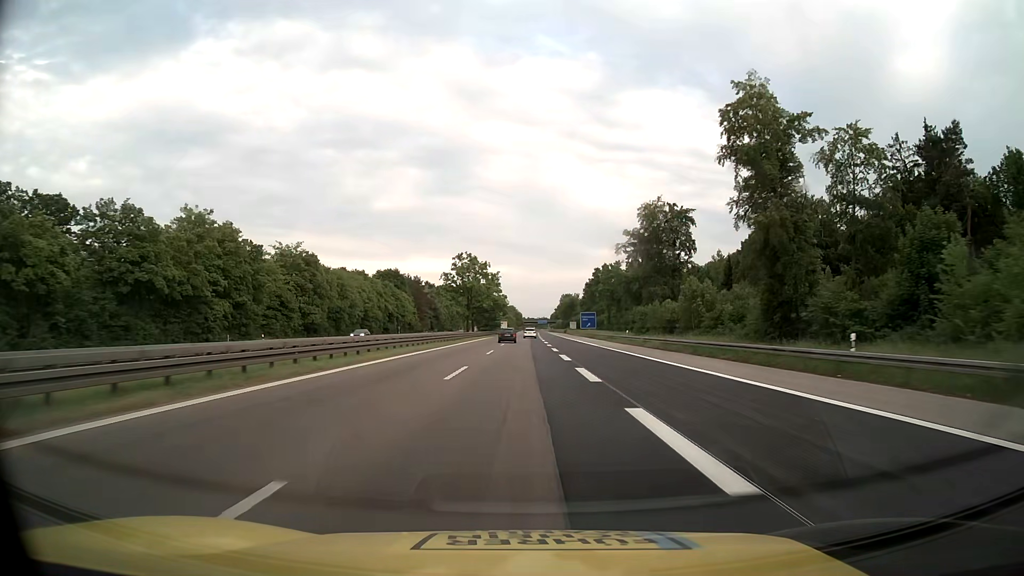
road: motorway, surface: asphalt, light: Day
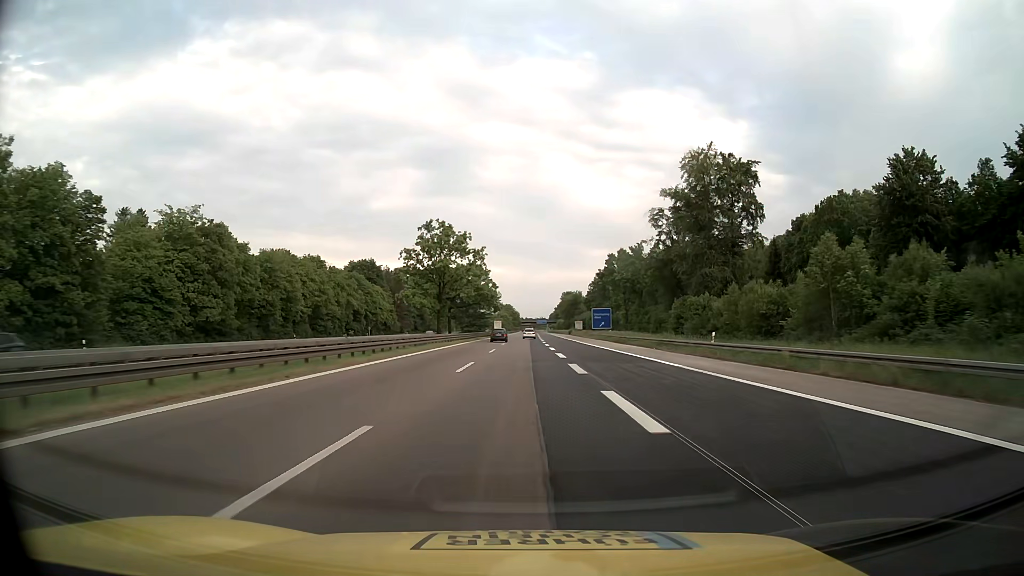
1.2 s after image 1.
(0.0, +32.7) m; 0°
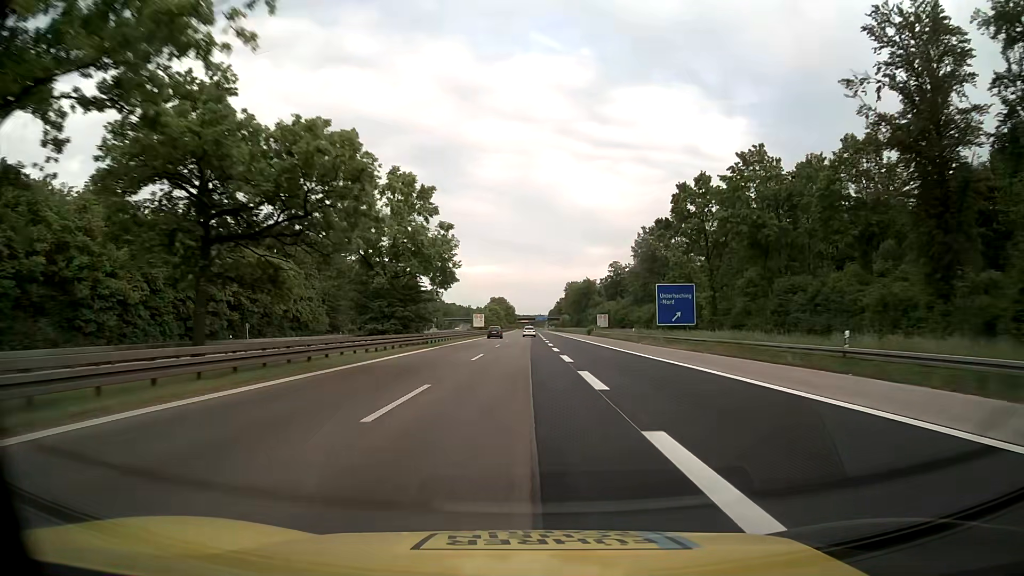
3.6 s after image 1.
(+0.1, +66.2) m; 0°
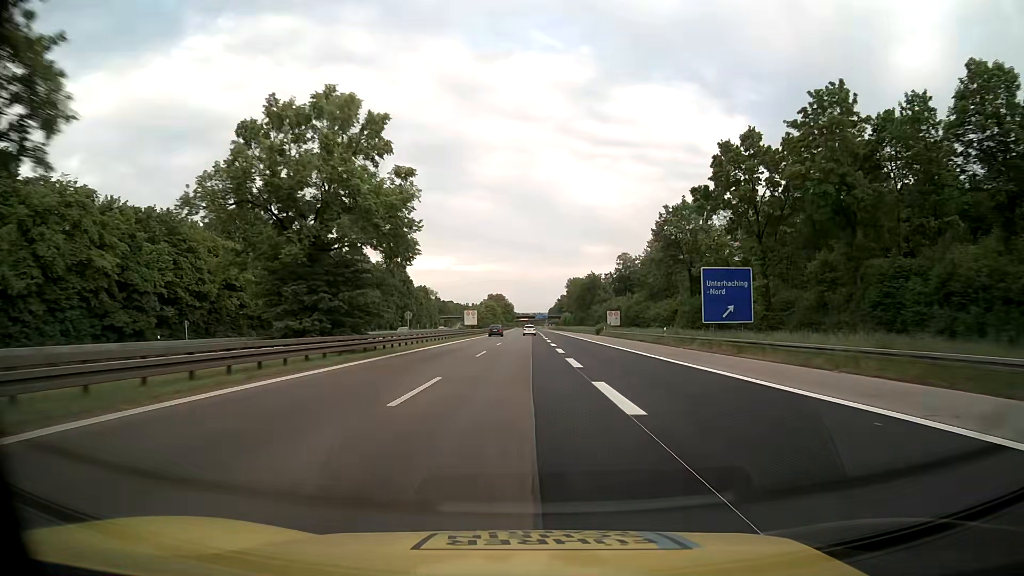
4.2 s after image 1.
(0.0, +16.5) m; 0°
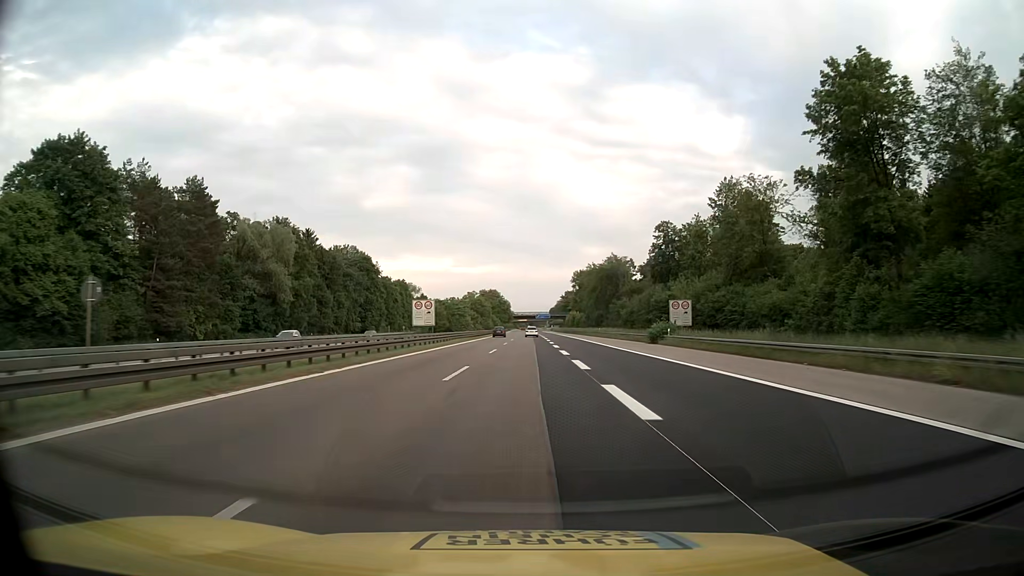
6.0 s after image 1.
(+0.4, +48.3) m; +1°
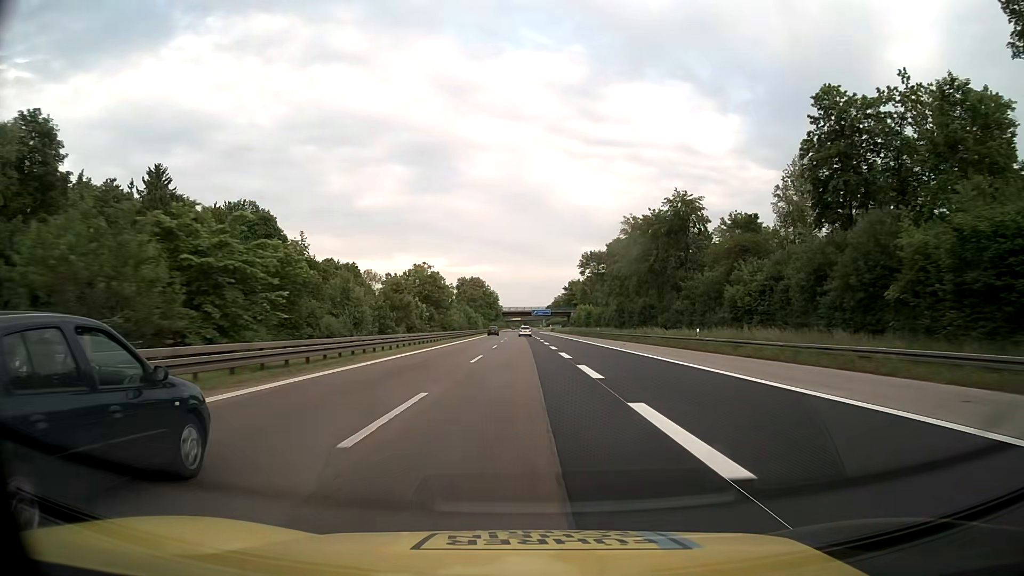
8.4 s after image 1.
(-0.1, +64.1) m; 0°
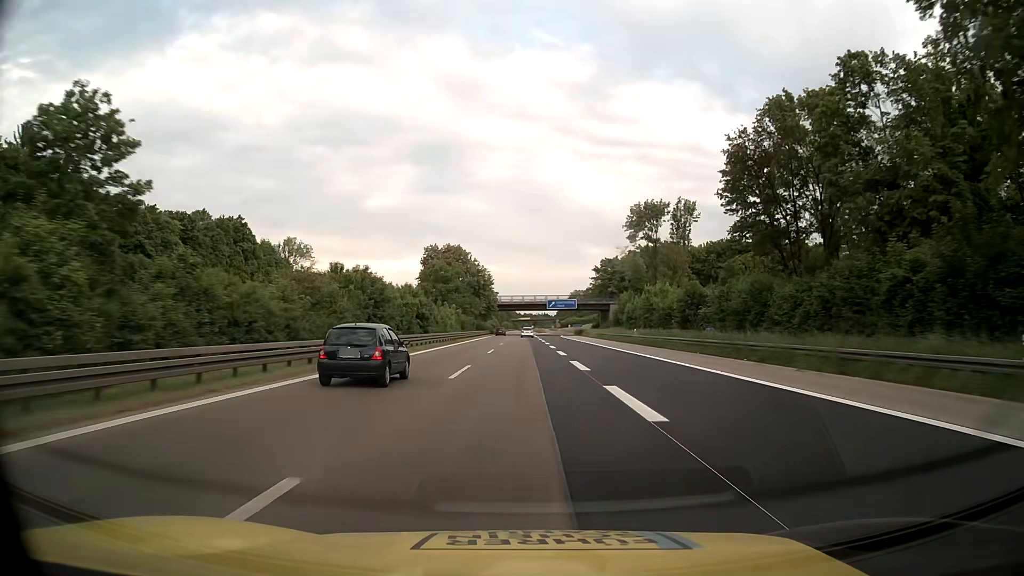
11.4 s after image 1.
(-0.4, +80.3) m; -1°
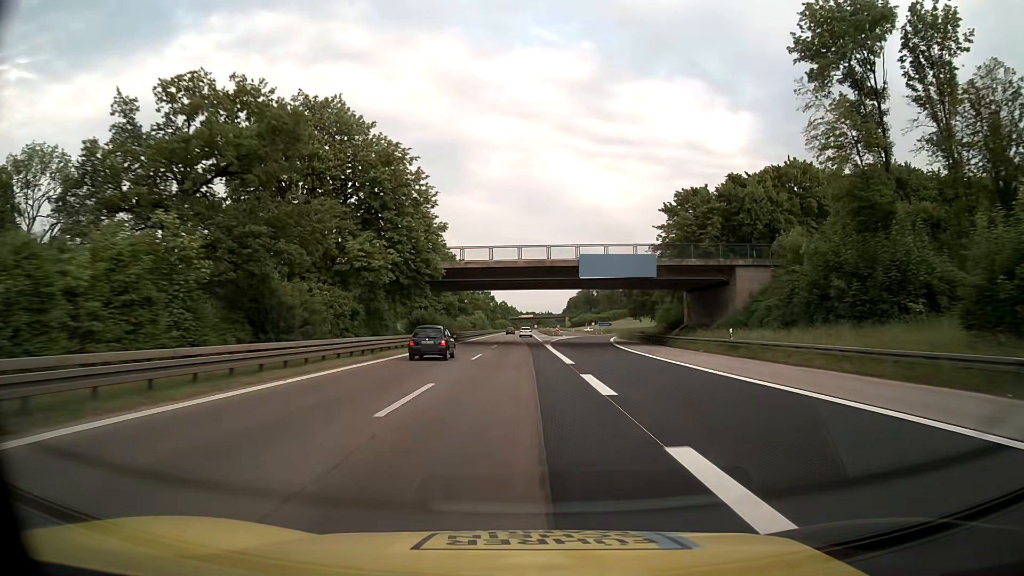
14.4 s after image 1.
(0.0, +80.4) m; 0°
(0, +10) (0, +20) (0, +30) (0, +40) (0, +50) (0, +60) (0, +70) (0, +80) (0, +90) (0, +100) m
